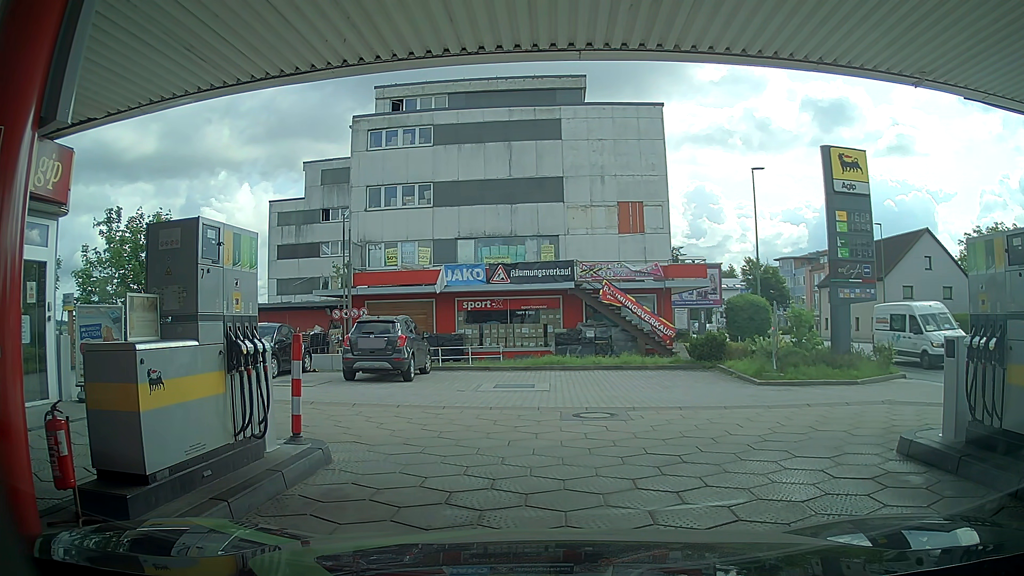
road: service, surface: paving_stones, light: Day
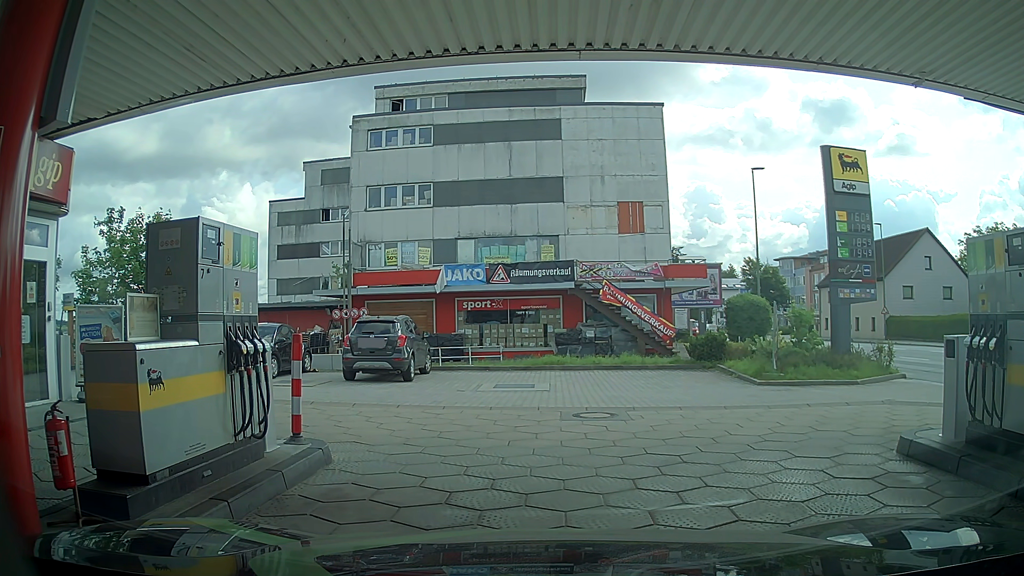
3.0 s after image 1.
(0.0, 0.0) m; 0°
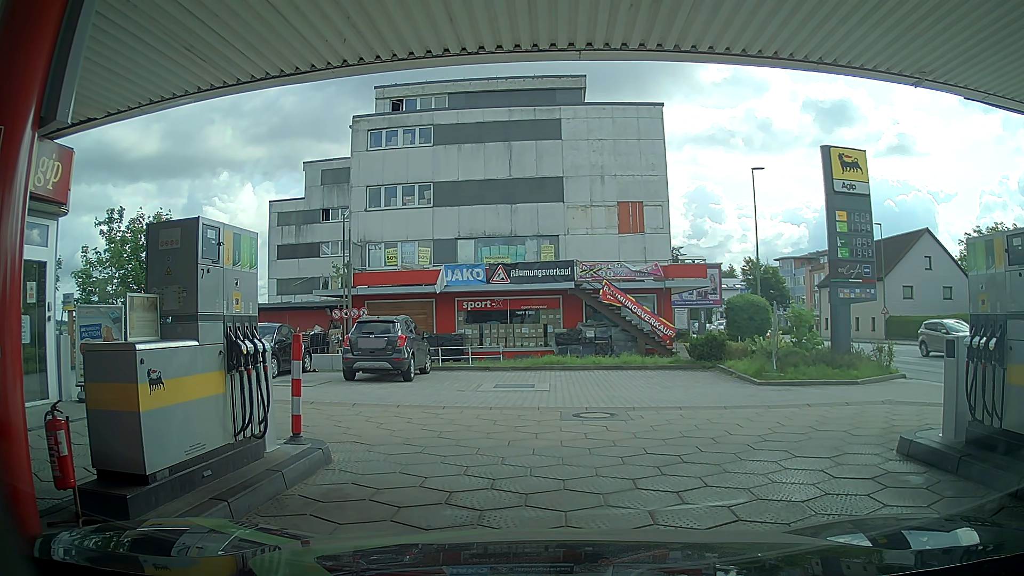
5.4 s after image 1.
(0.0, 0.0) m; 0°
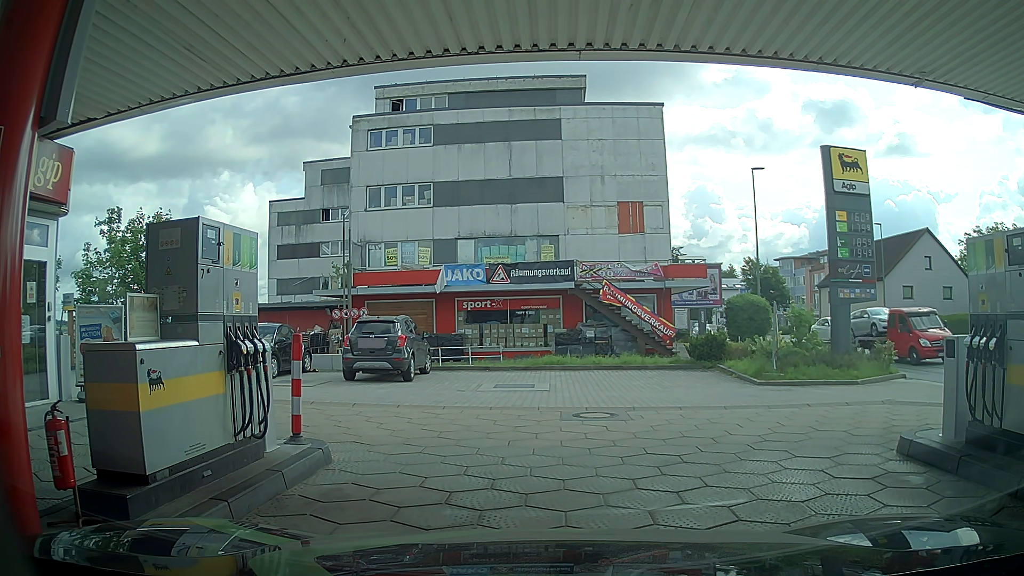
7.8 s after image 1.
(0.0, 0.0) m; 0°
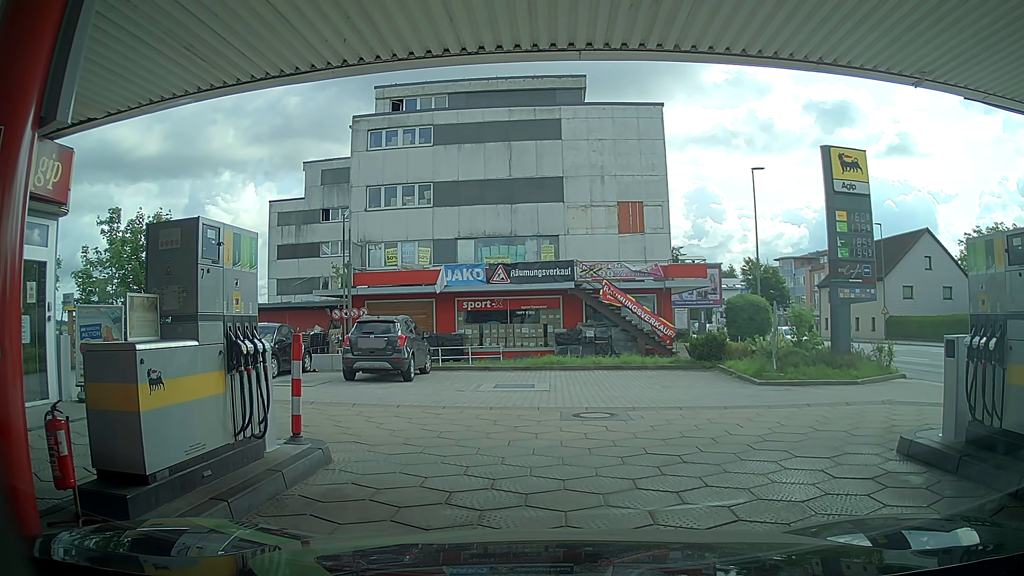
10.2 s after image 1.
(0.0, 0.0) m; 0°
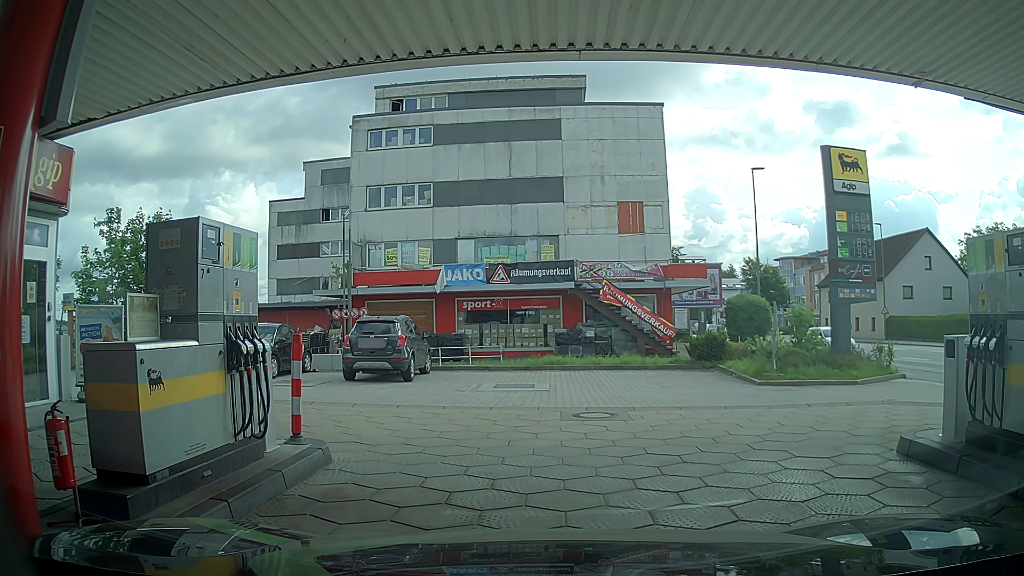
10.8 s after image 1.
(0.0, 0.0) m; 0°
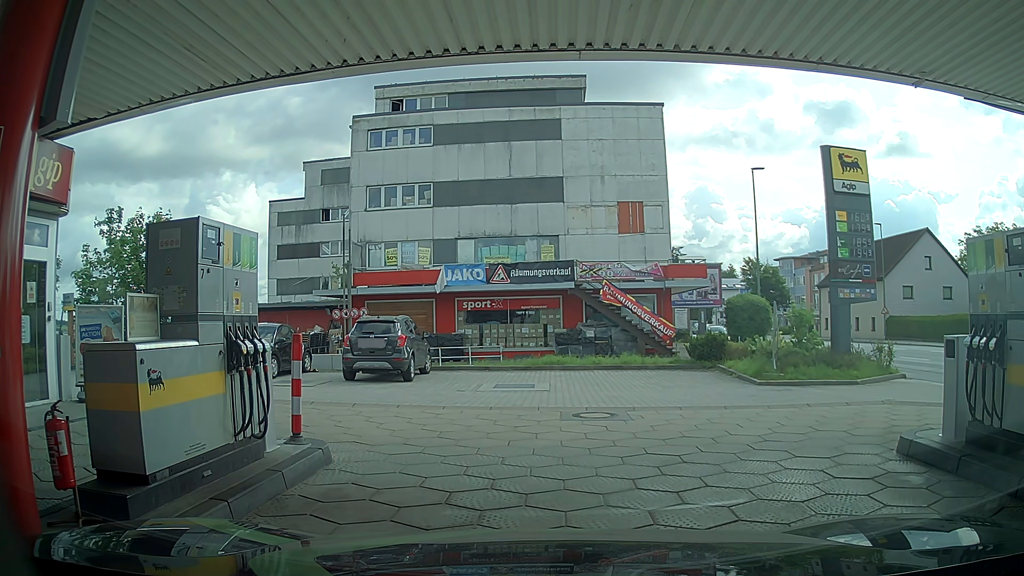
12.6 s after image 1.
(0.0, 0.0) m; 0°
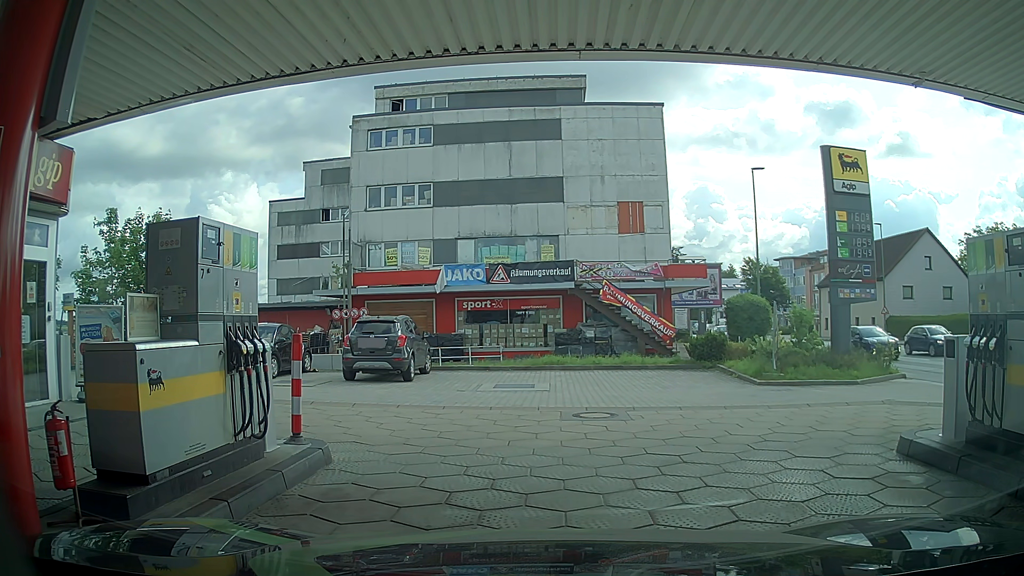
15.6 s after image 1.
(0.0, 0.0) m; 0°
